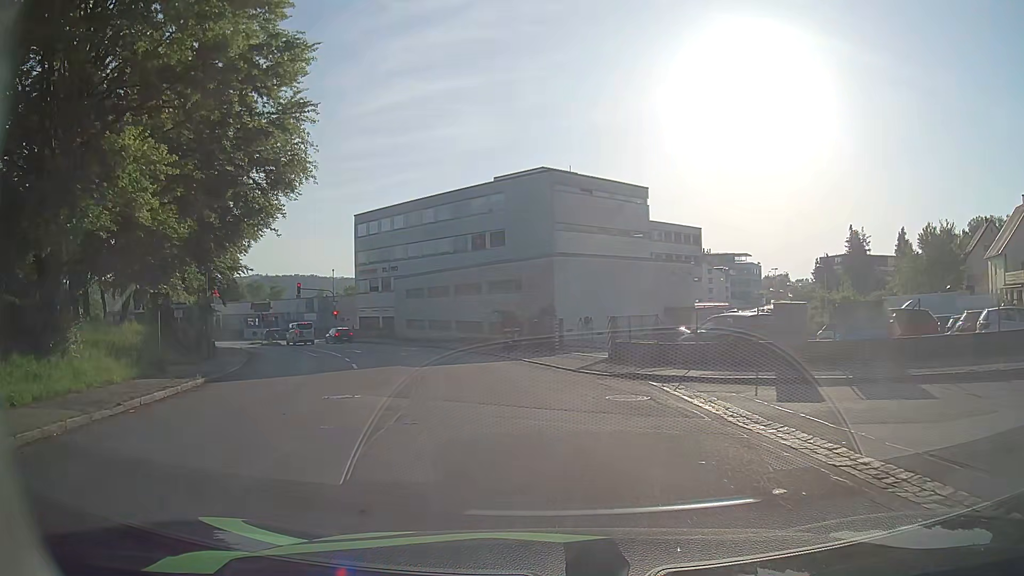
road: tertiary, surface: asphalt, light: Day
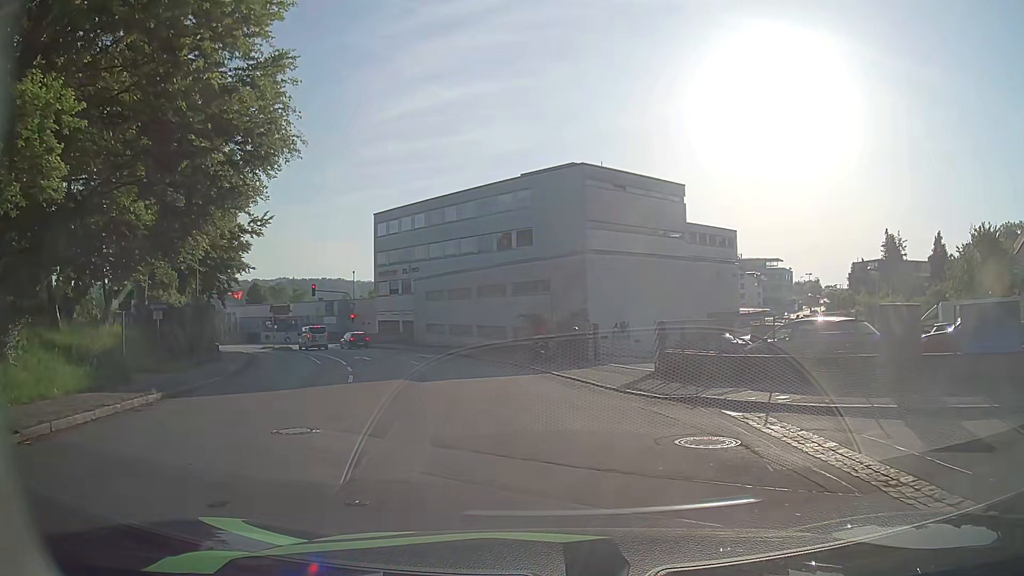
(-0.1, +4.0) m; -3°
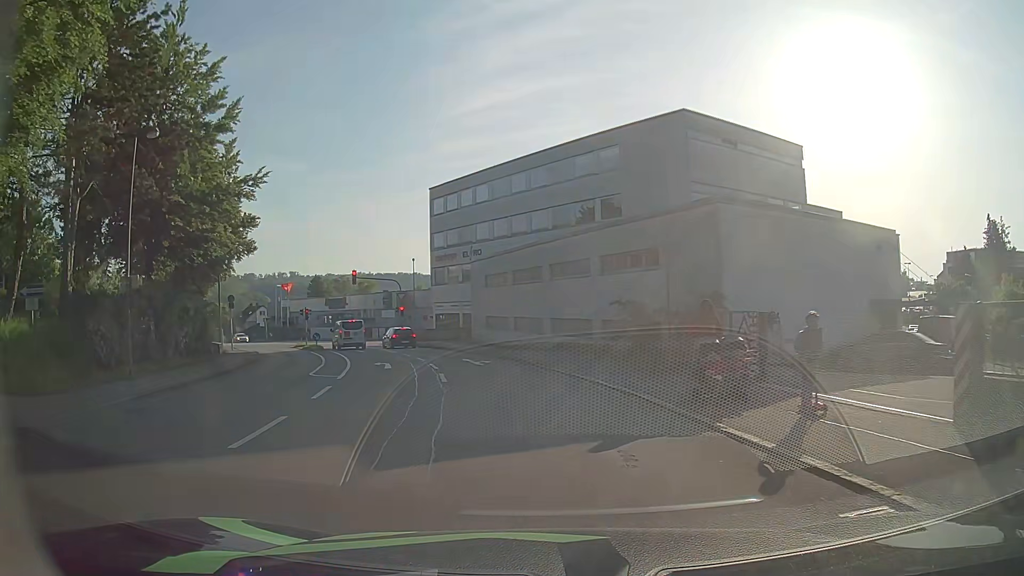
(-0.6, +11.4) m; -6°
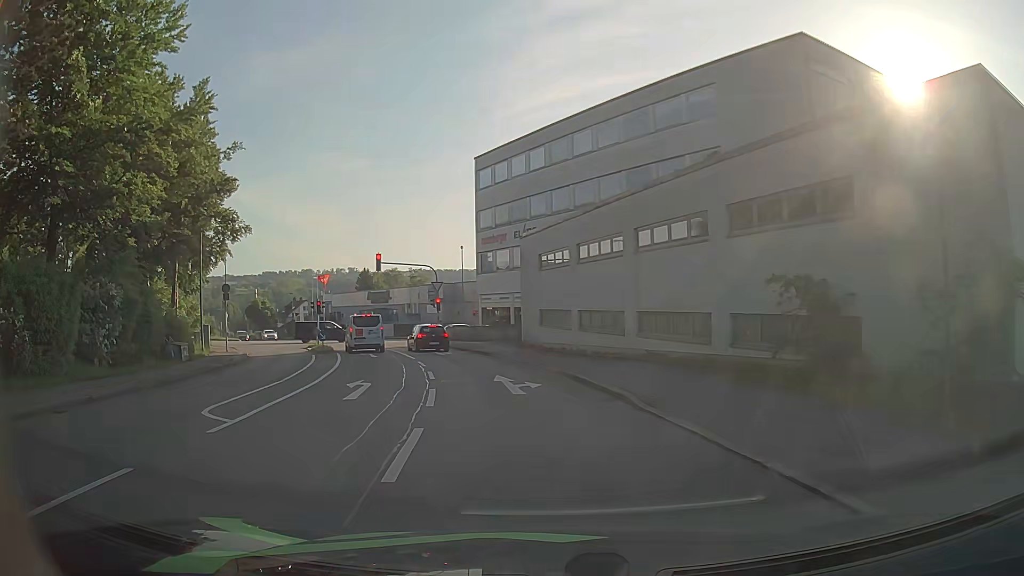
(-0.5, +10.8) m; -5°
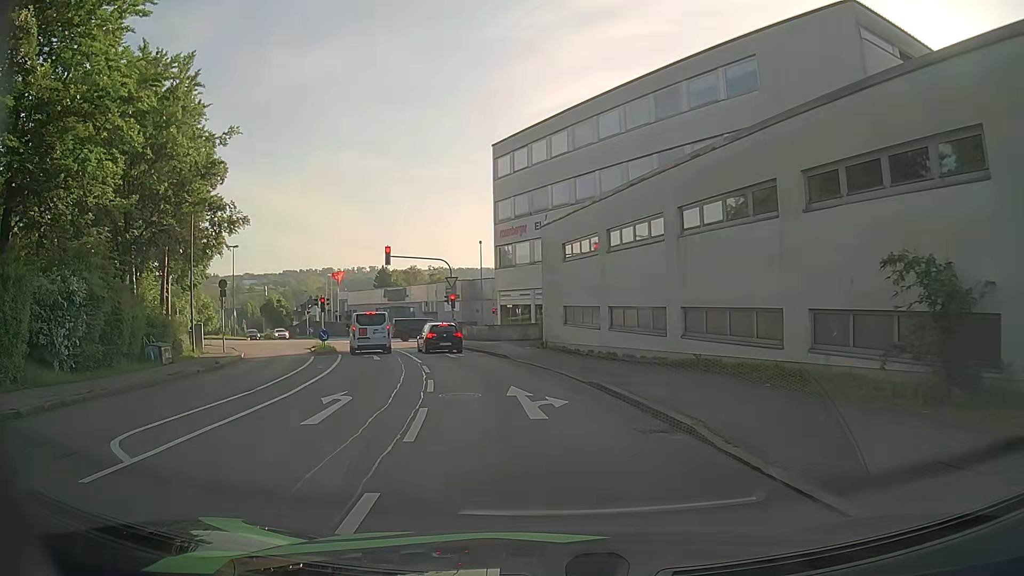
(-0.1, +3.5) m; -2°
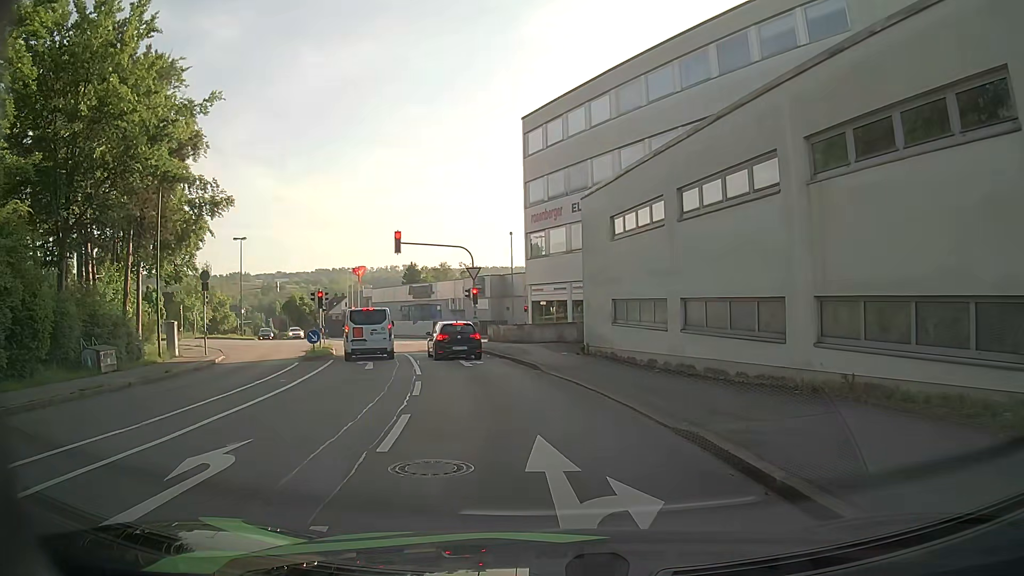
(-0.2, +6.4) m; -3°
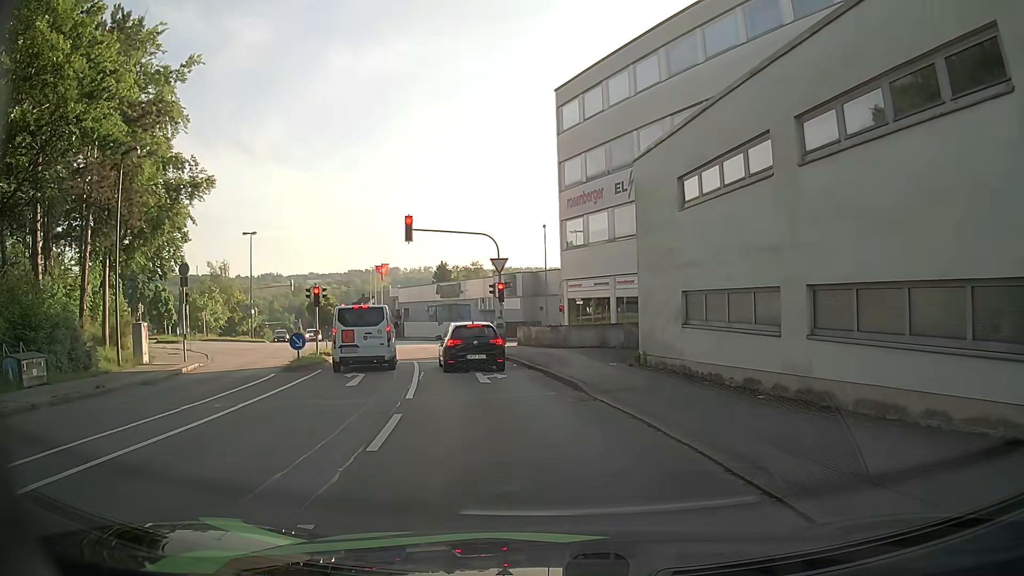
(-0.2, +5.5) m; -4°
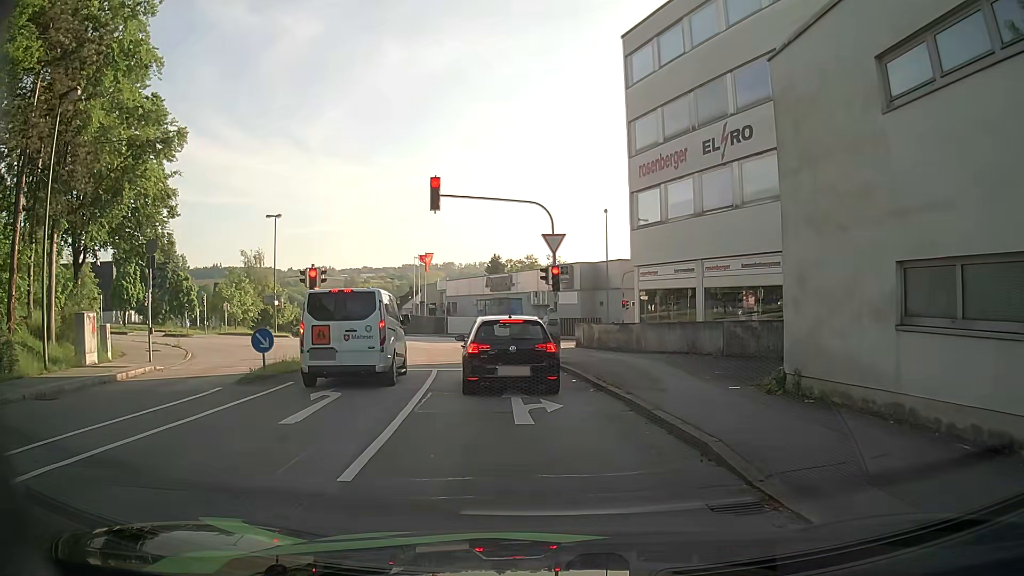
(-0.3, +7.0) m; -4°
